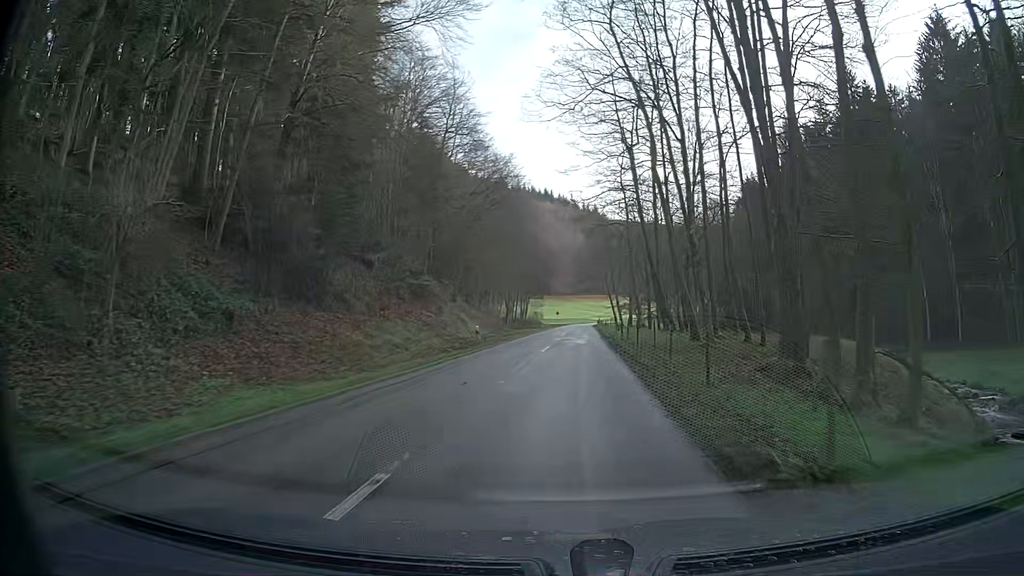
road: tertiary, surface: asphalt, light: Day
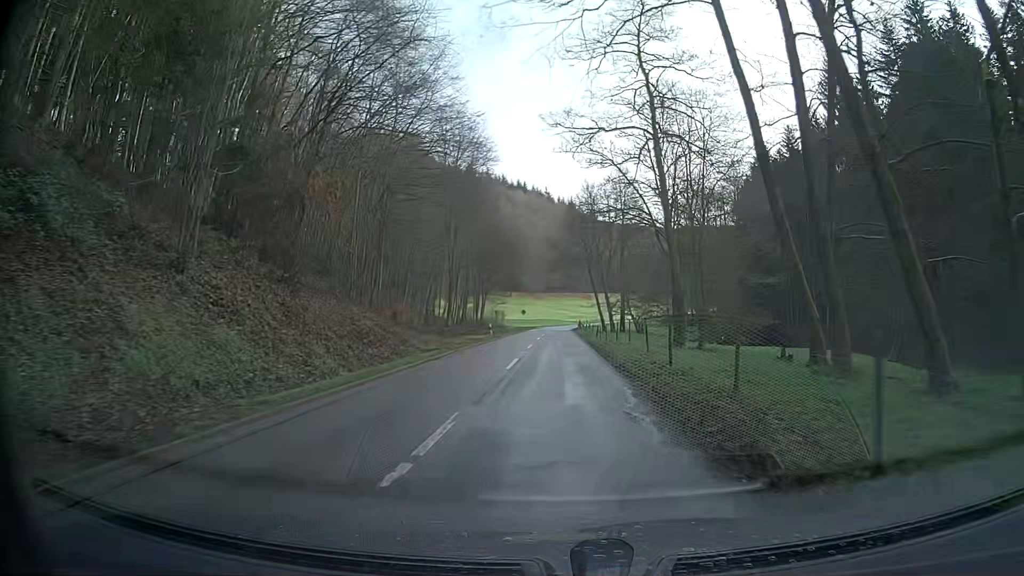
(+0.3, +32.9) m; +1°
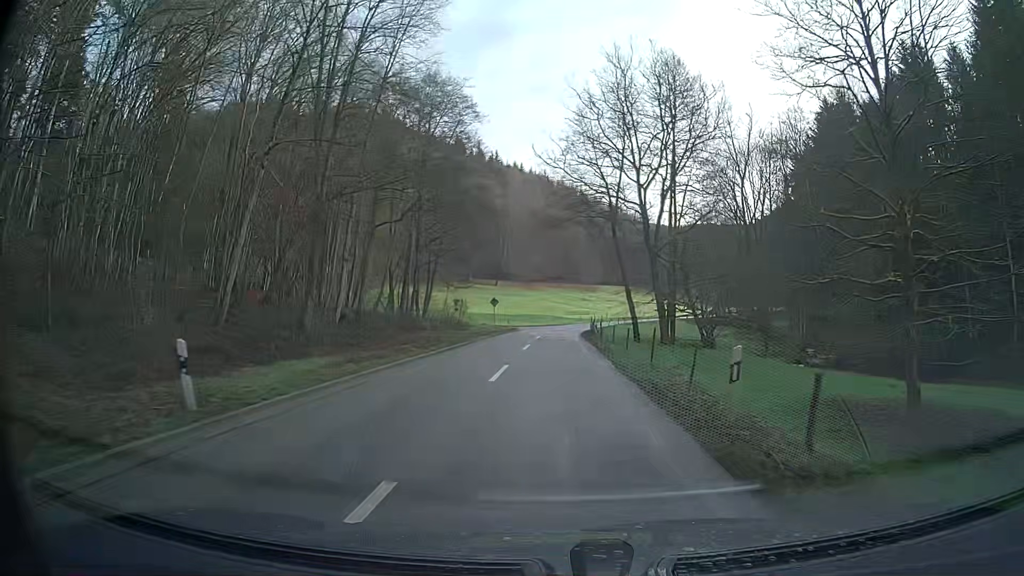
(+0.1, +41.0) m; 0°
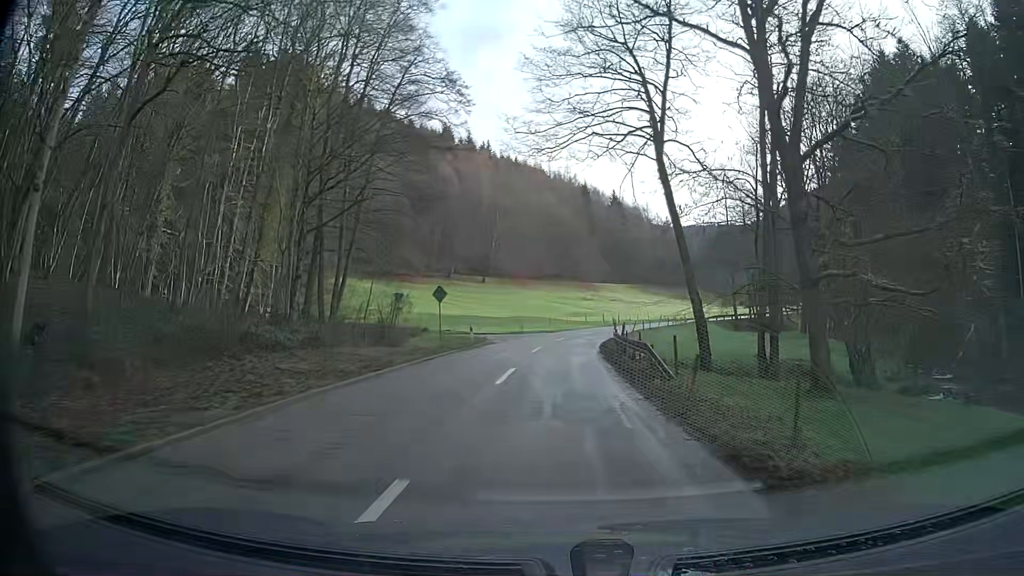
(+0.1, +24.4) m; +1°
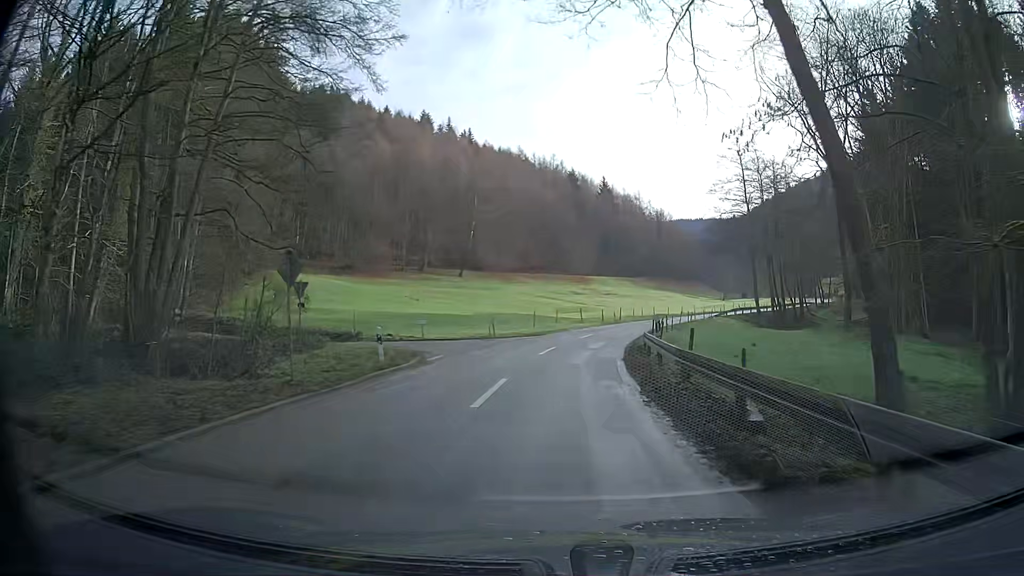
(+0.1, +16.2) m; +2°
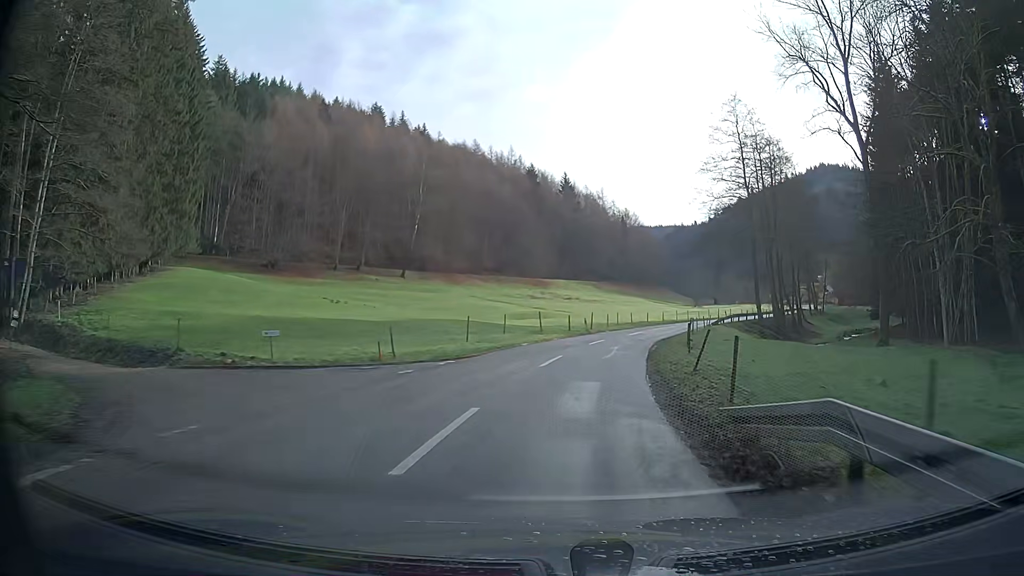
(+0.5, +16.1) m; +4°
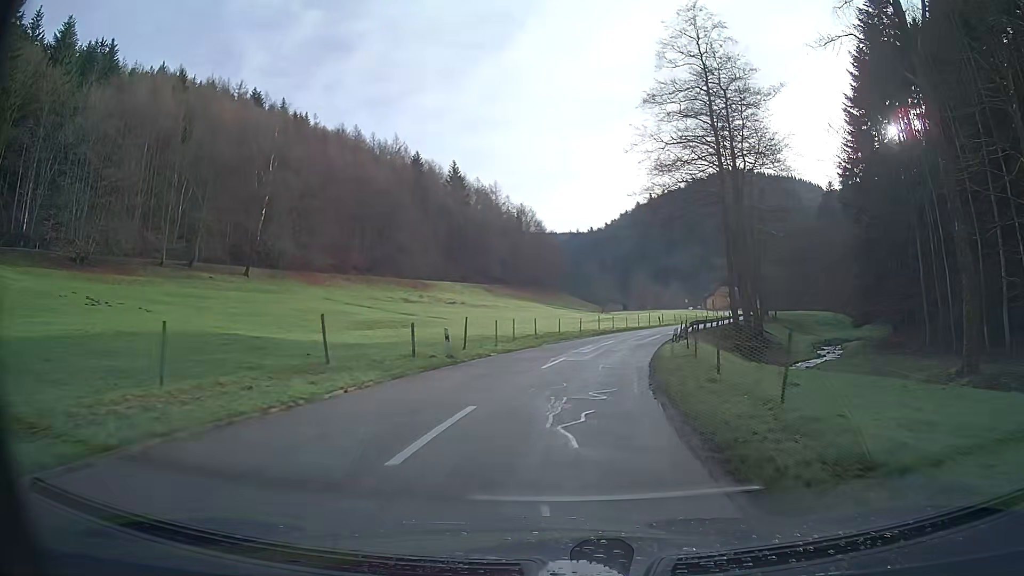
(+1.8, +23.9) m; +9°
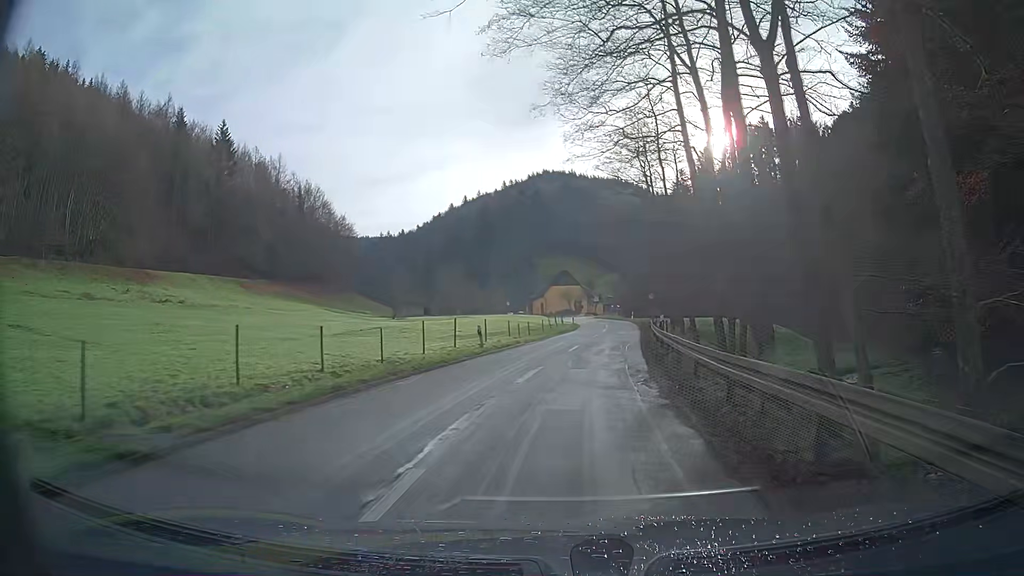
(+5.7, +40.3) m; +16°
(0, +10) (+1, +20) (+2, +30) (+3, +40) (+4, +50) (+5, +60) (+5, +70) (+5, +80) (+4, +90) (+3, +100) m
